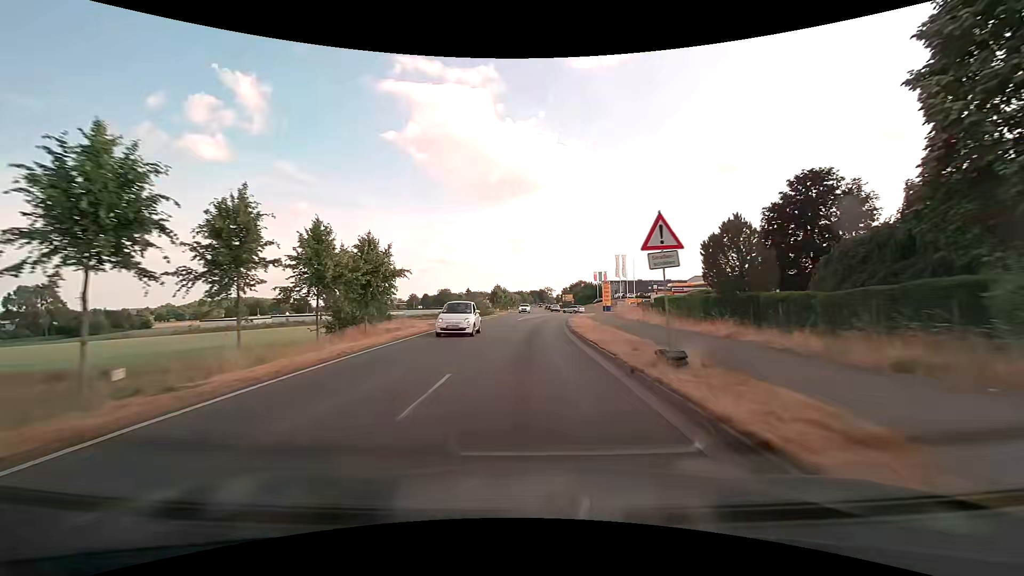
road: secondary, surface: asphalt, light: Day
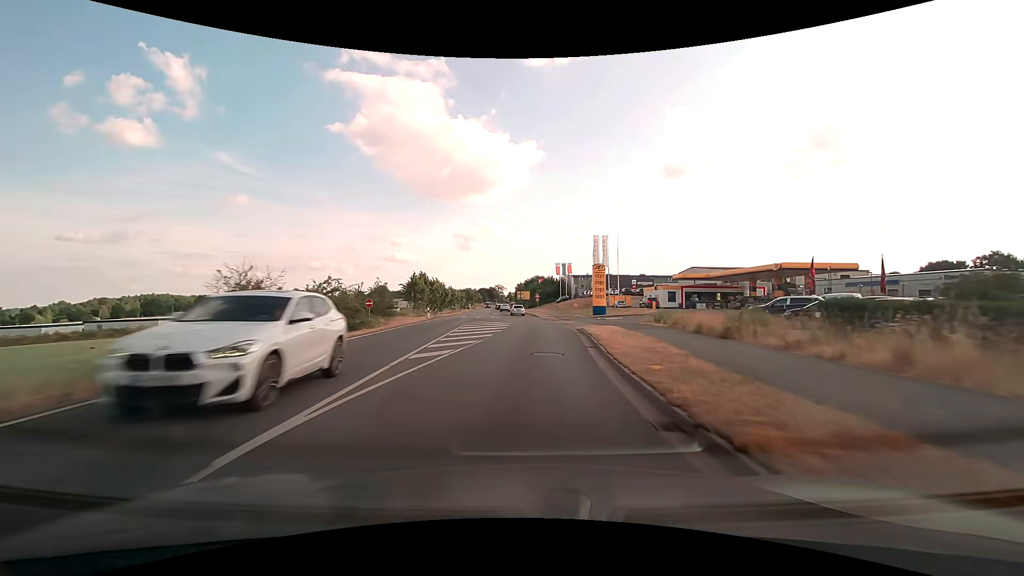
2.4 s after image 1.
(+1.4, +39.2) m; +6°
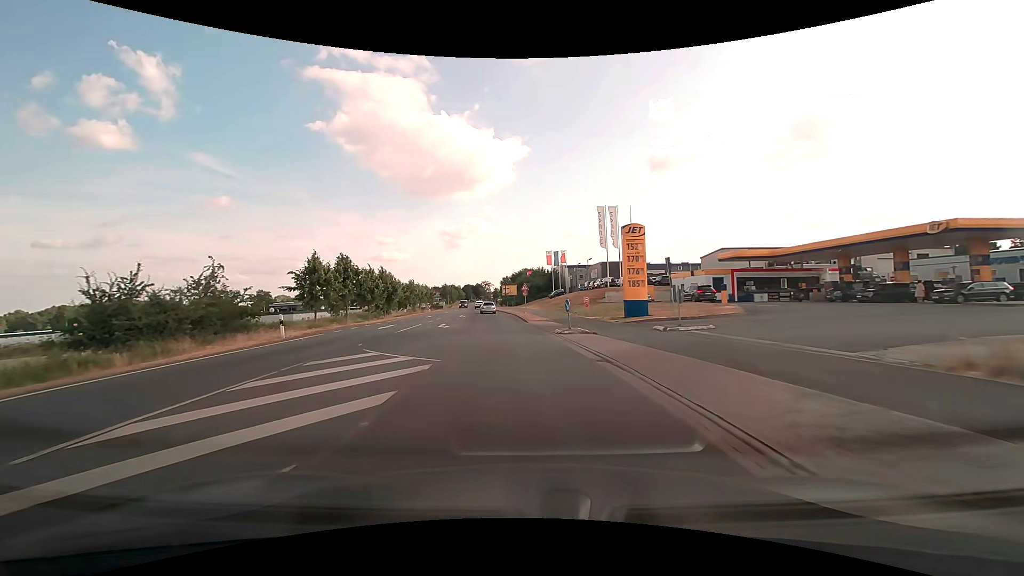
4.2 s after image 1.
(+0.7, +24.9) m; +1°
(0, +10) (-1, +20) (-1, +30) (-2, +40) (-3, +50) (-4, +60) (-5, +70) (-7, +80) (-8, +90) (-9, +99) m
